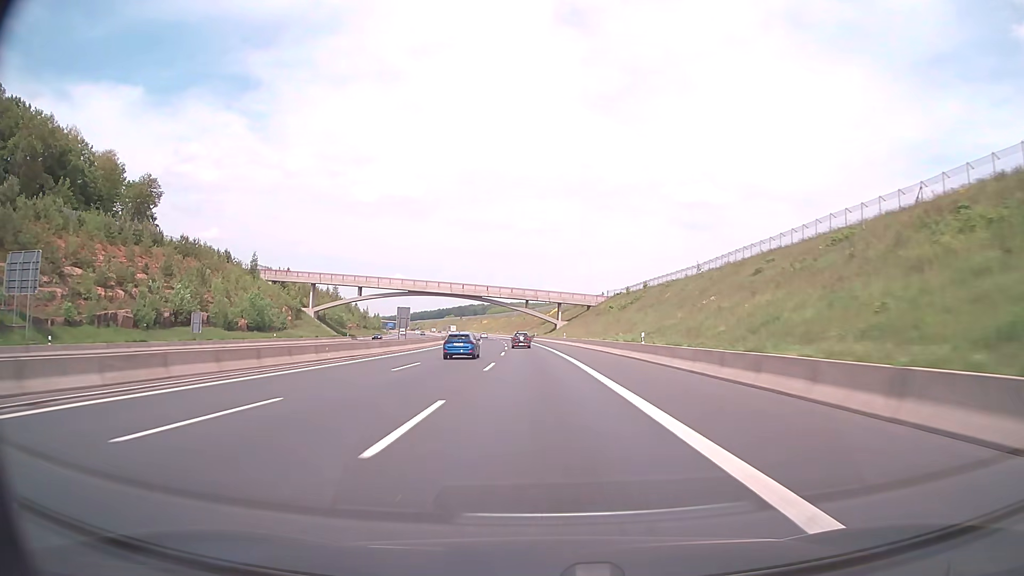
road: motorway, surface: asphalt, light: Day
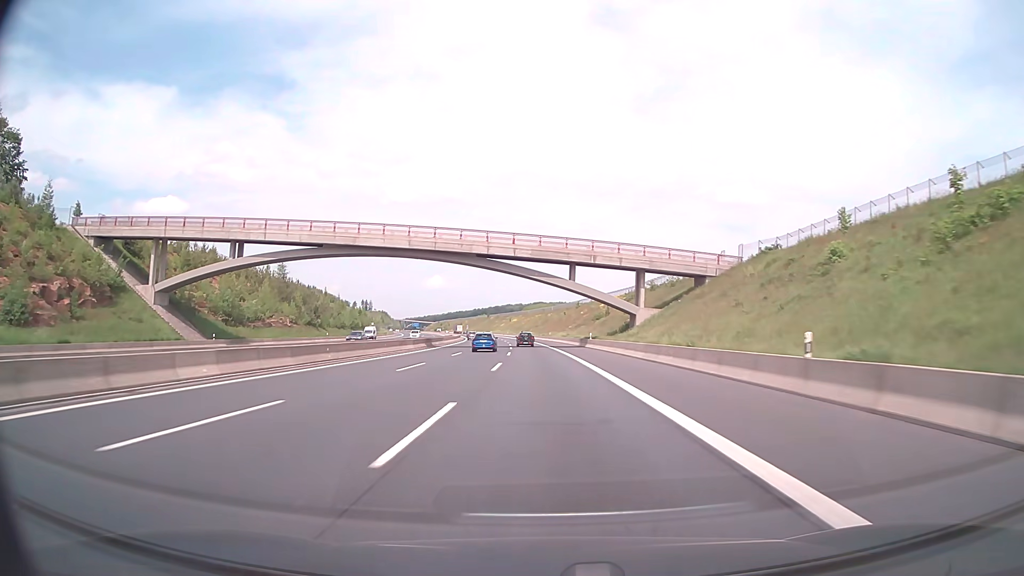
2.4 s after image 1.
(-2.2, +72.1) m; -3°
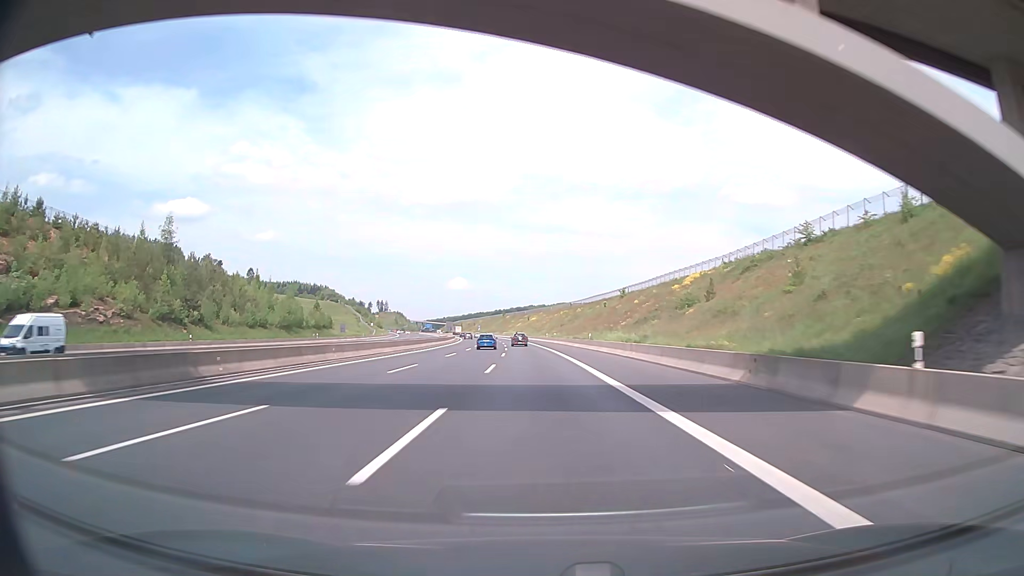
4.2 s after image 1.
(-1.0, +54.4) m; -2°
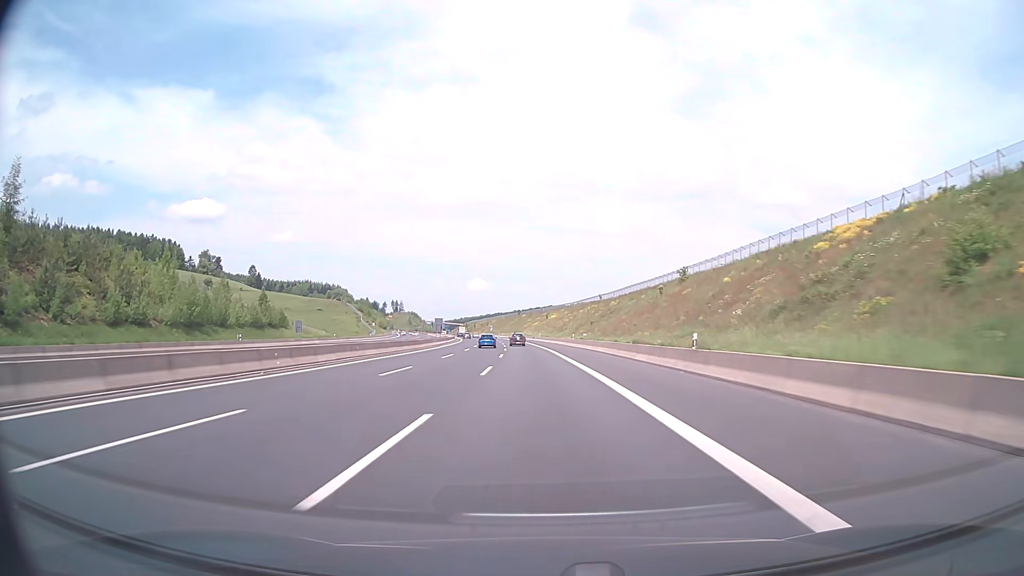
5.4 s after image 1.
(-0.5, +36.8) m; -2°
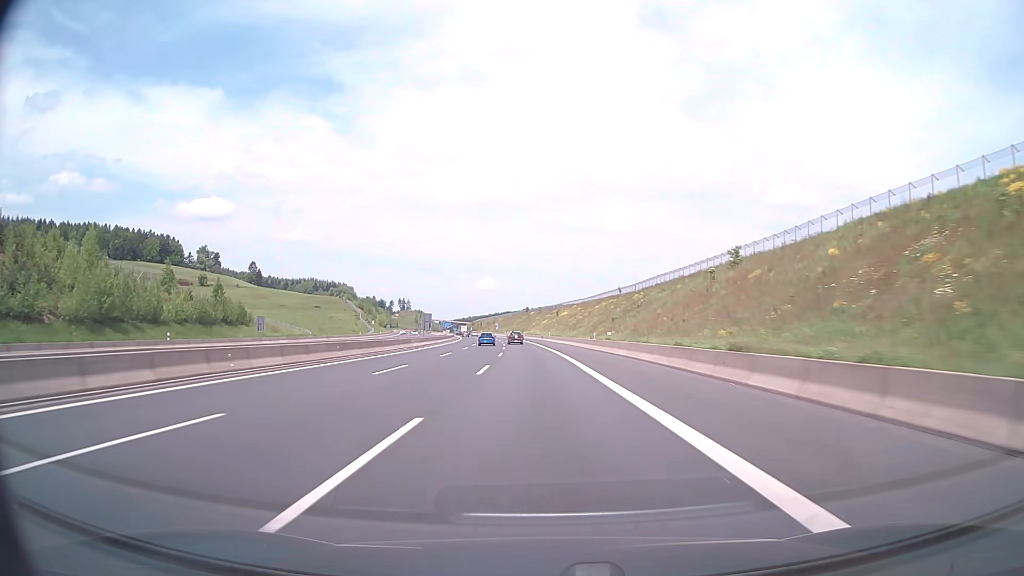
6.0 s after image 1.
(-0.1, +18.6) m; -1°
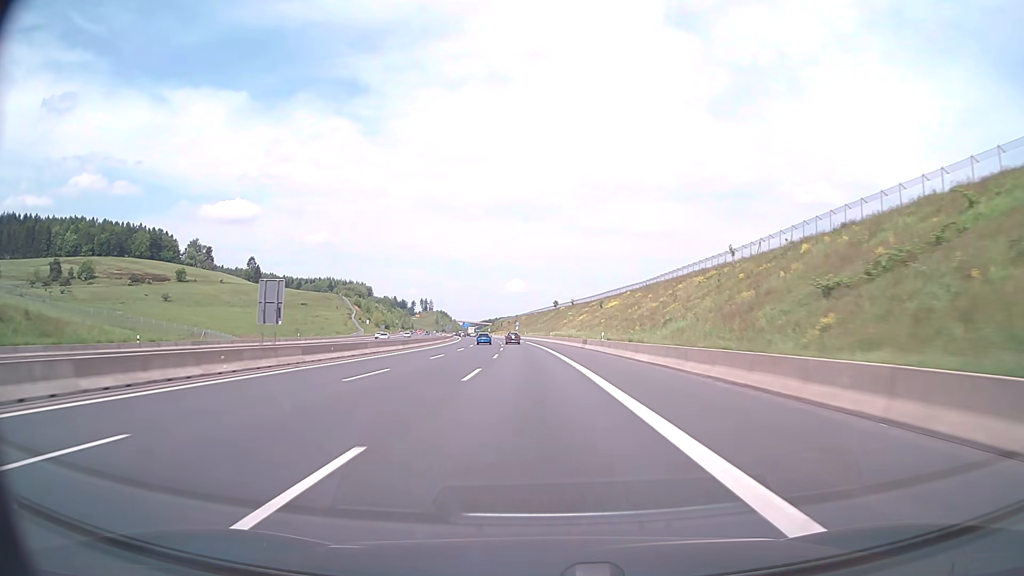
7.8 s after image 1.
(-1.2, +56.7) m; -2°
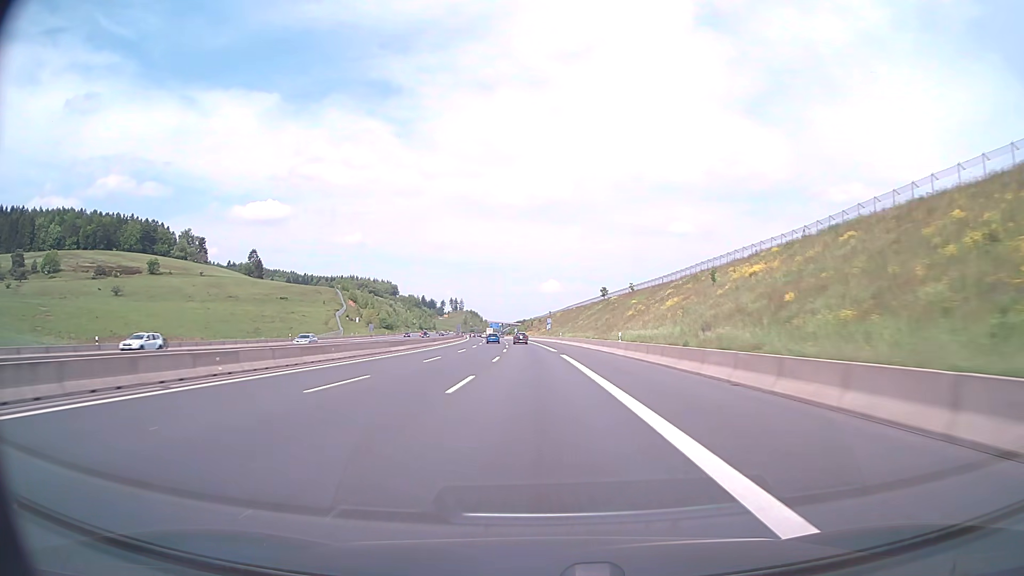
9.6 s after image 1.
(-1.4, +57.8) m; -3°
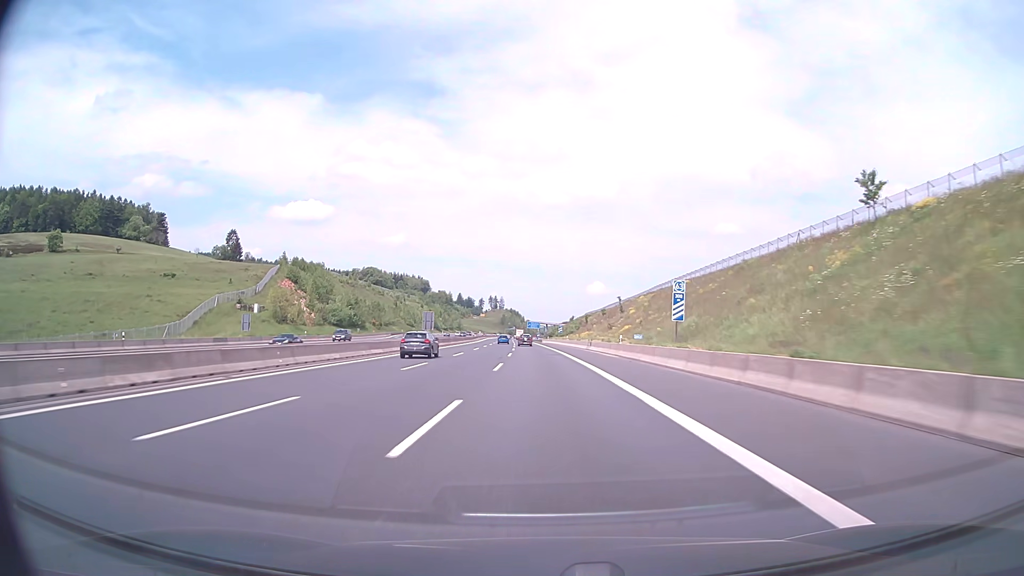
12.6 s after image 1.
(-3.7, +97.6) m; -4°
(0, +10) (0, +20) (0, +30) (0, +40) (-1, +50) (-1, +60) (-1, +70) (-2, +80) (-2, +90) (-2, +100) m
